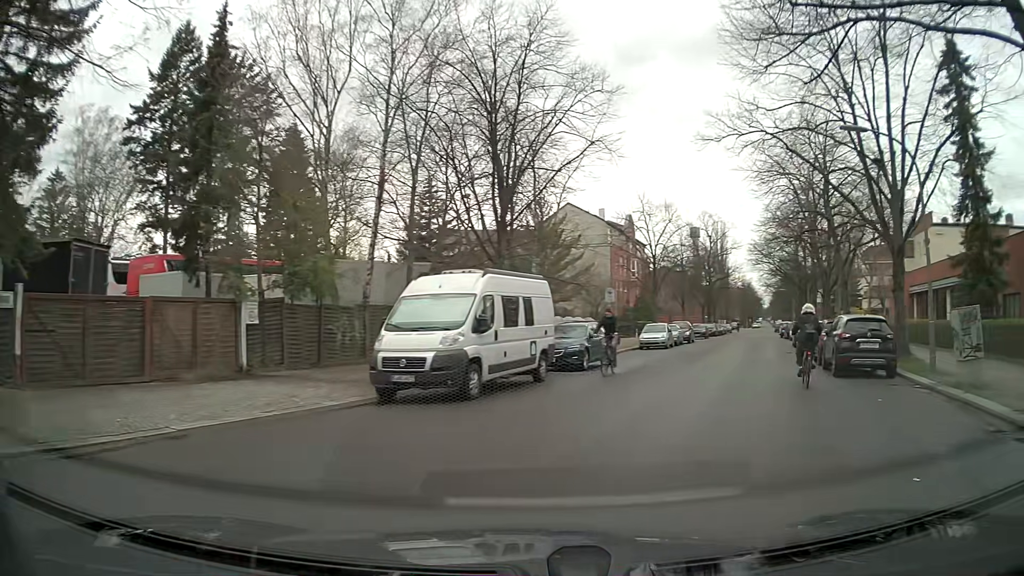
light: Day
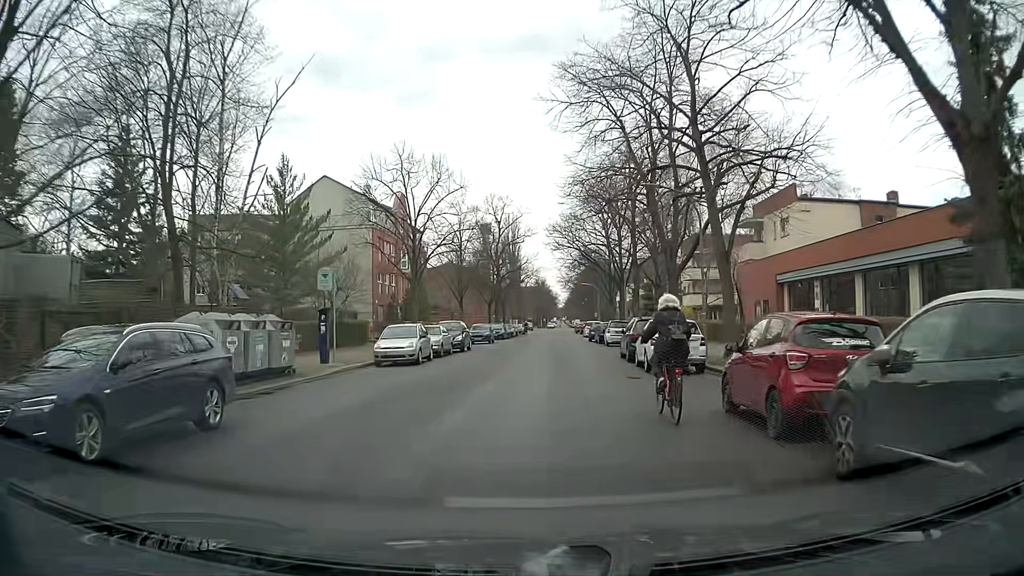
(+4.2, +14.2) m; +20°
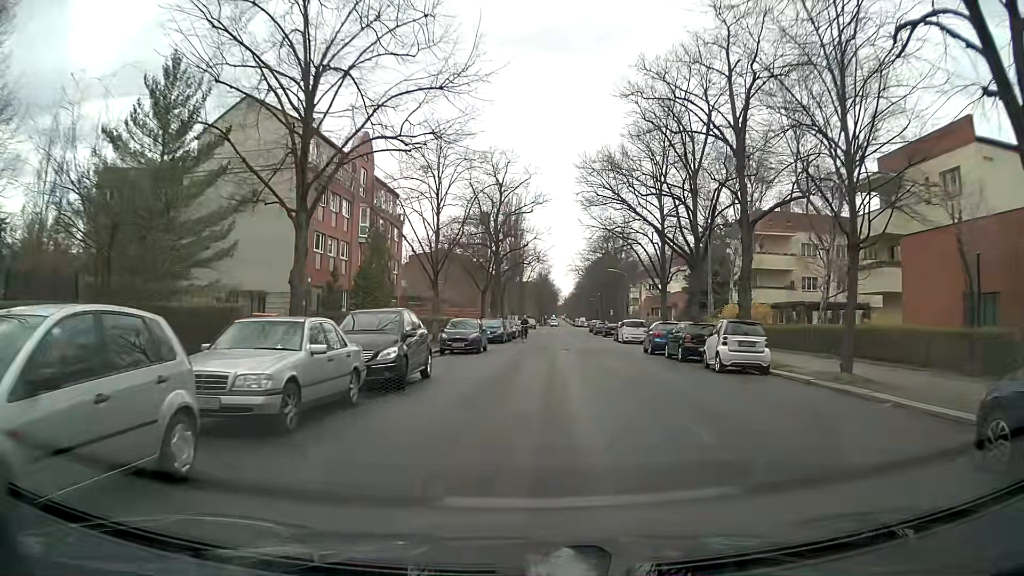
(-1.3, +21.1) m; -1°
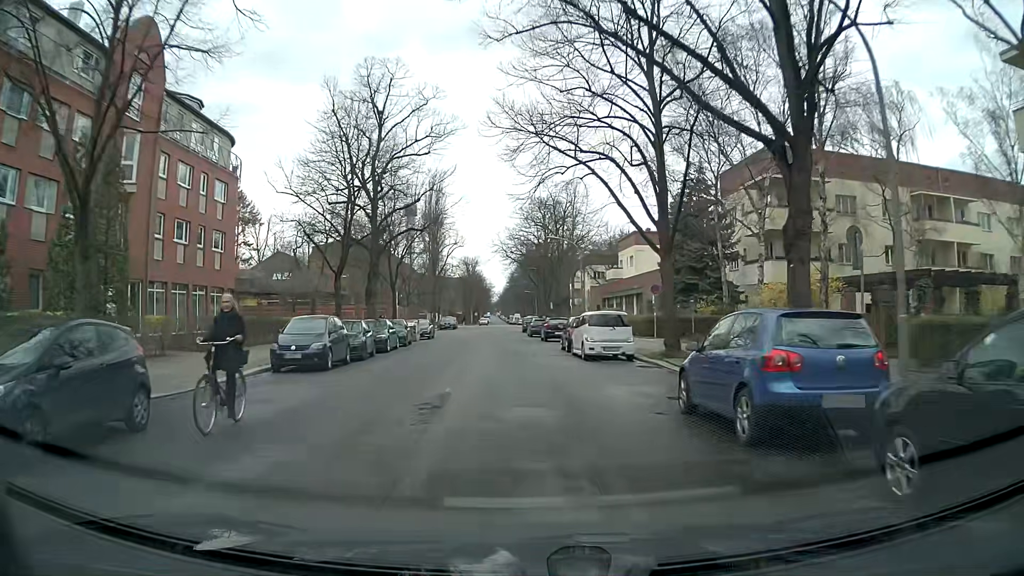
(+2.1, +22.4) m; +6°
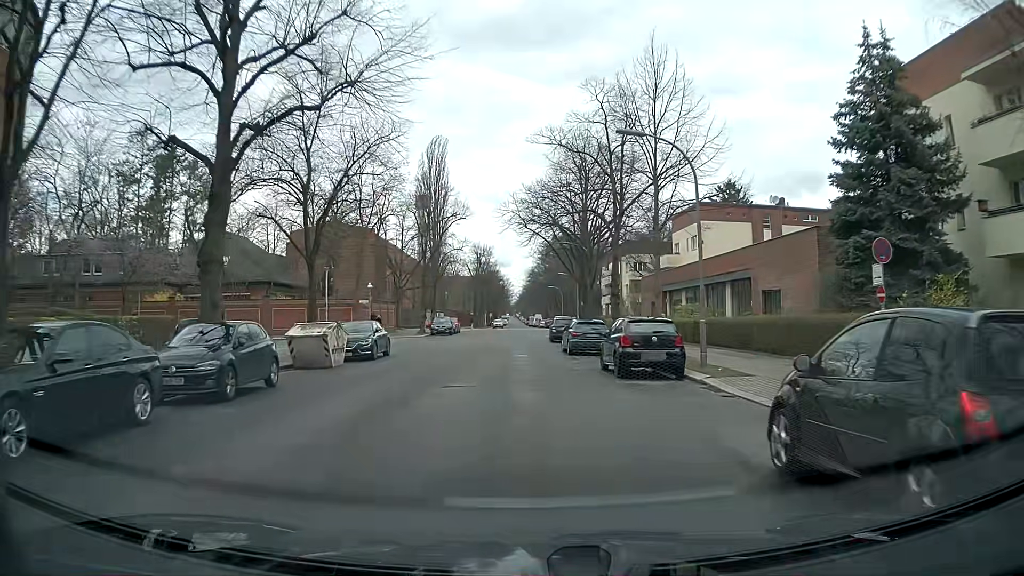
(-1.1, +23.7) m; -2°
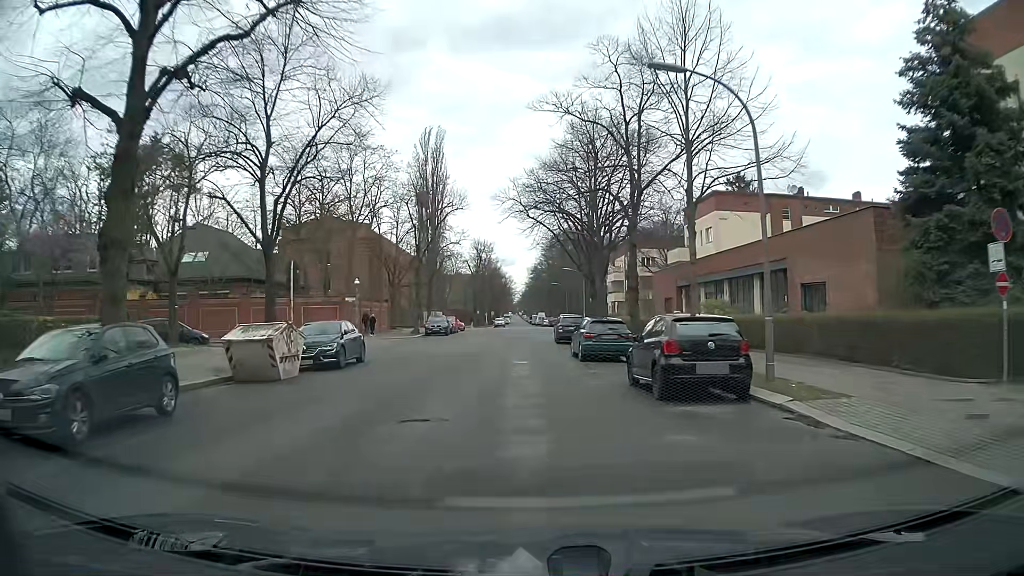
(0.0, +4.8) m; -1°
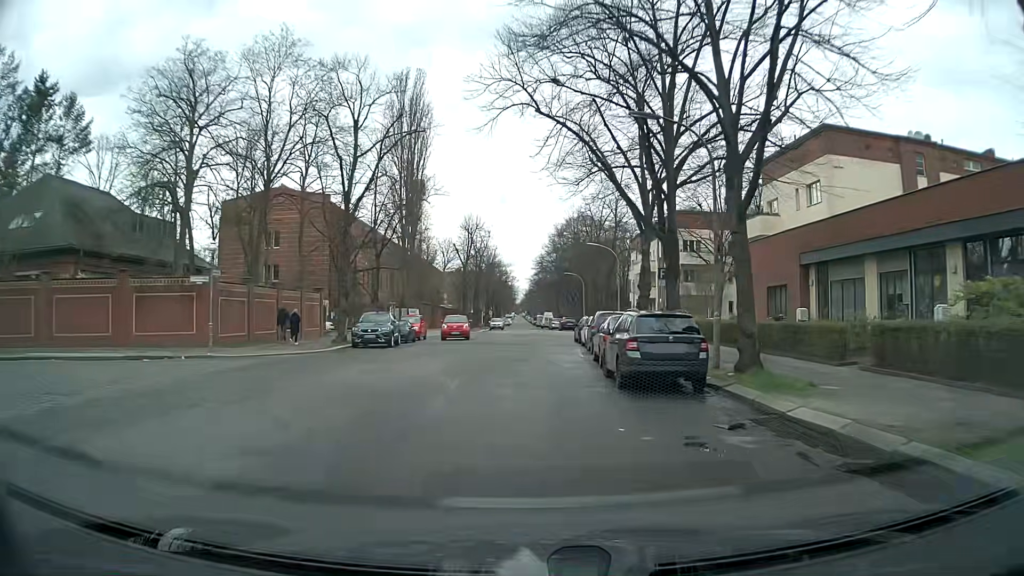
(0.0, +22.9) m; 0°
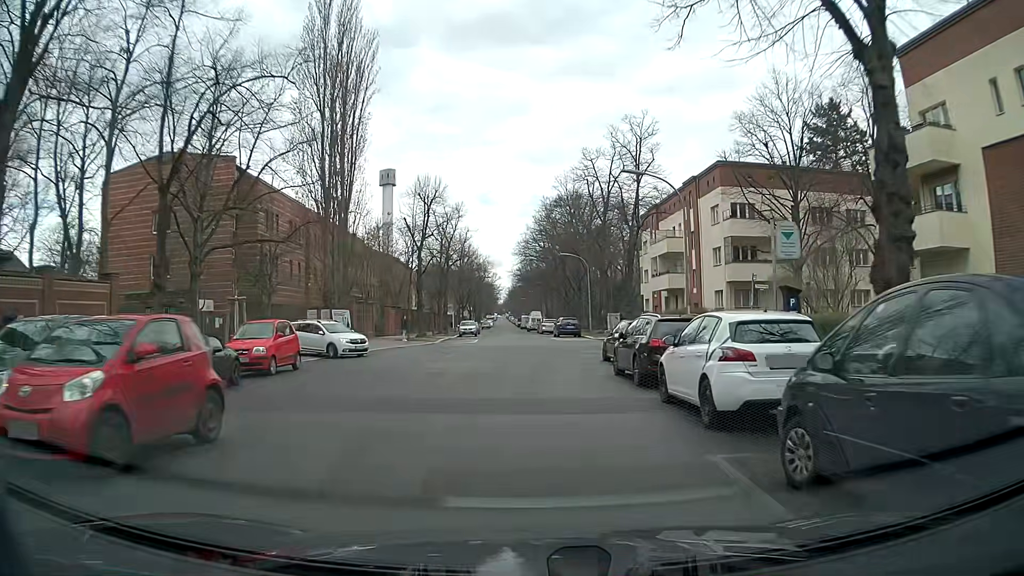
(-0.2, +22.5) m; 0°
